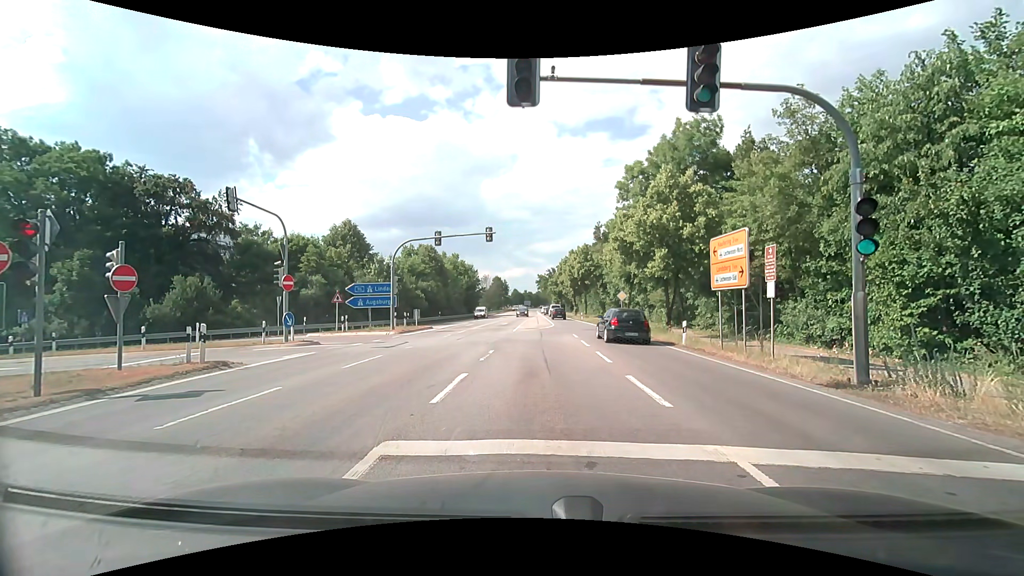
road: secondary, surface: asphalt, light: Day
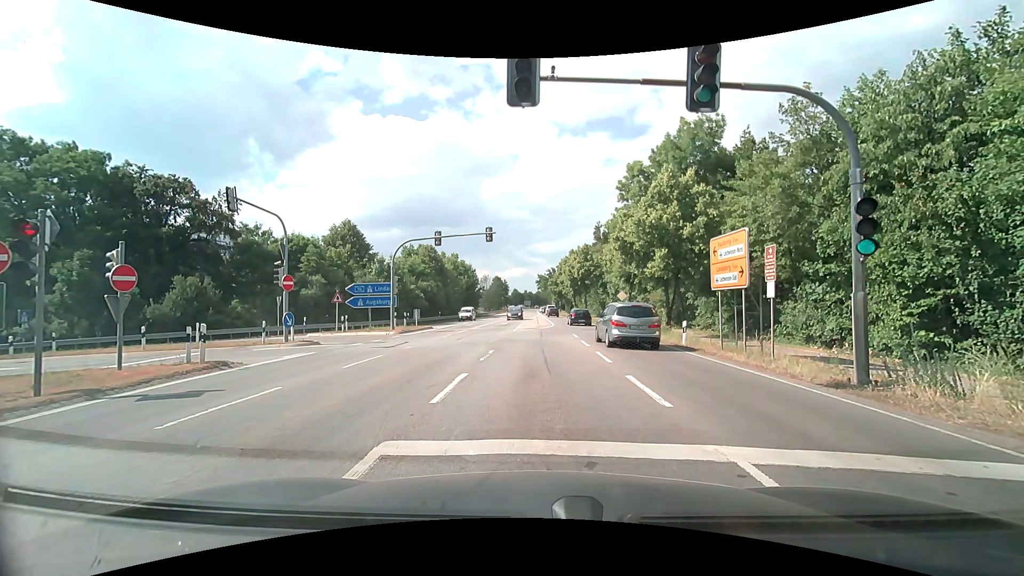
(0.0, 0.0) m; 0°
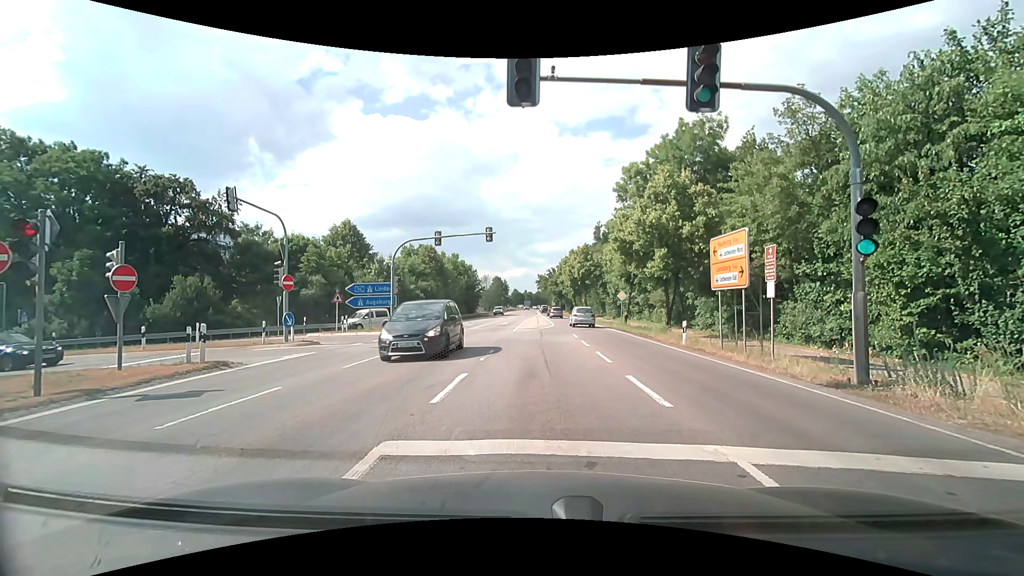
(0.0, 0.0) m; 0°
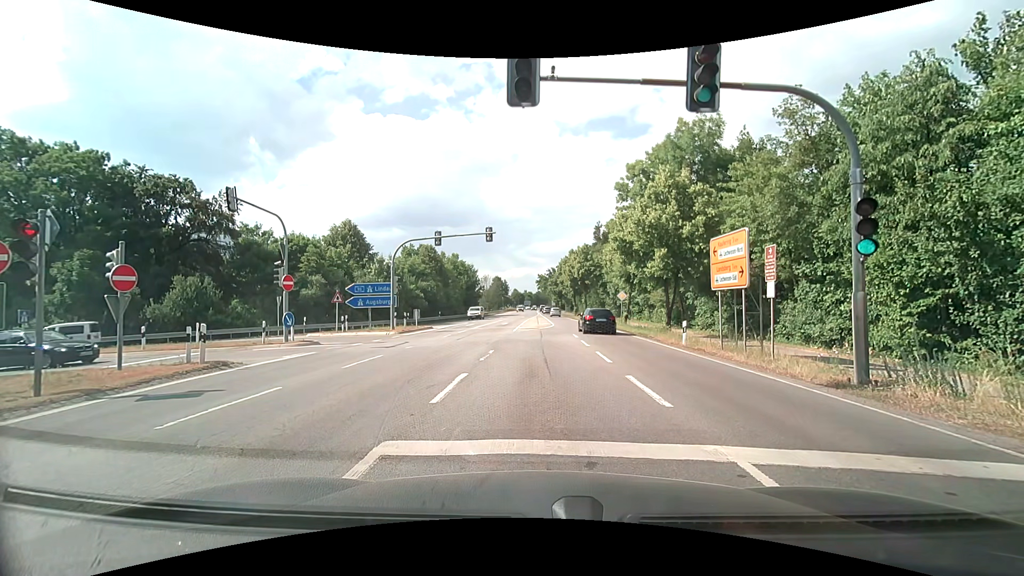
(0.0, 0.0) m; 0°
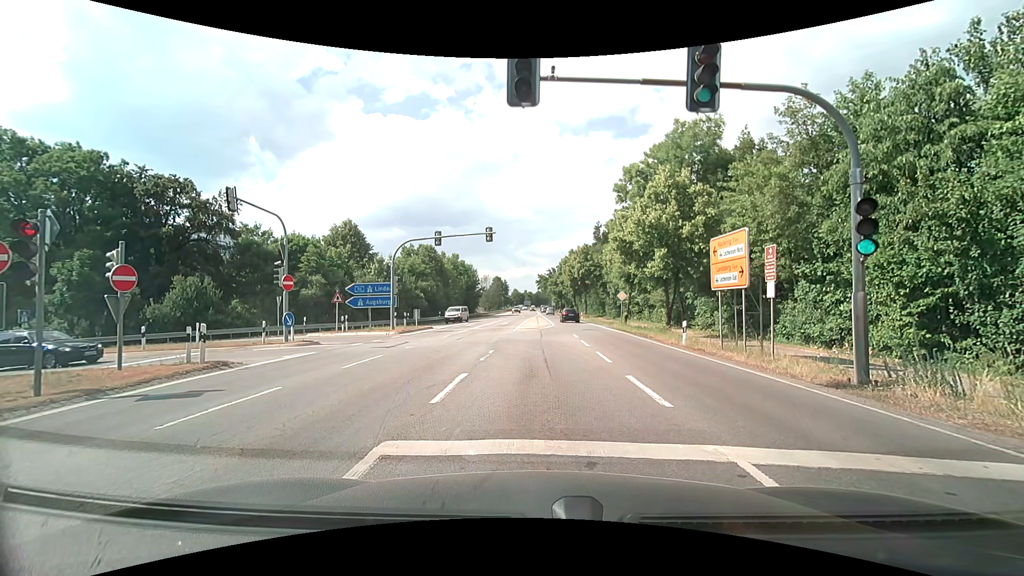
(0.0, 0.0) m; 0°
(0, +10) (-1, +20) (-7, +28) (-16, +31) (-26, +30) (-36, +29) (-46, +29) (-56, +29) (-66, +29) (-76, +29) m
